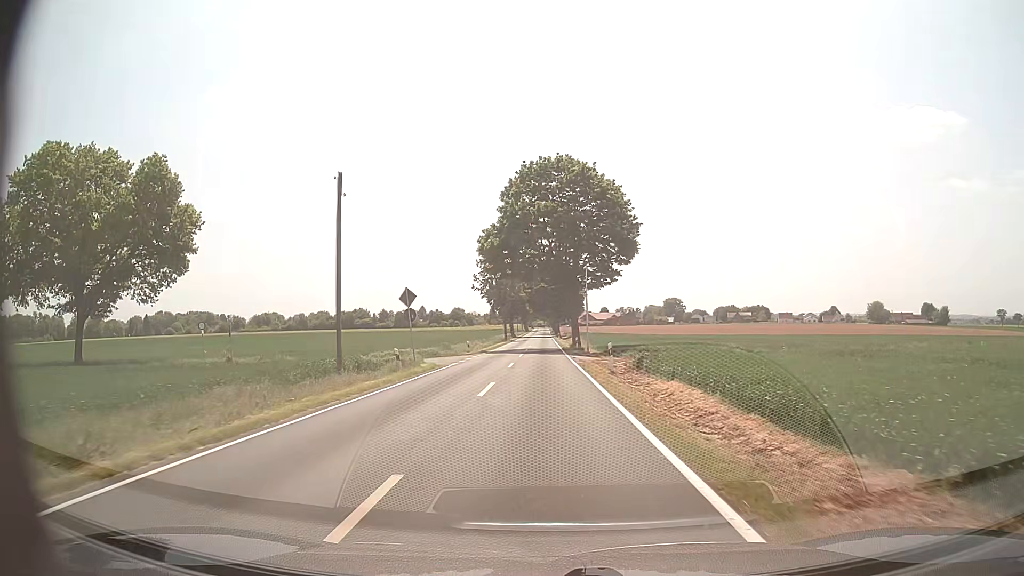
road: tertiary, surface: asphalt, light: Day
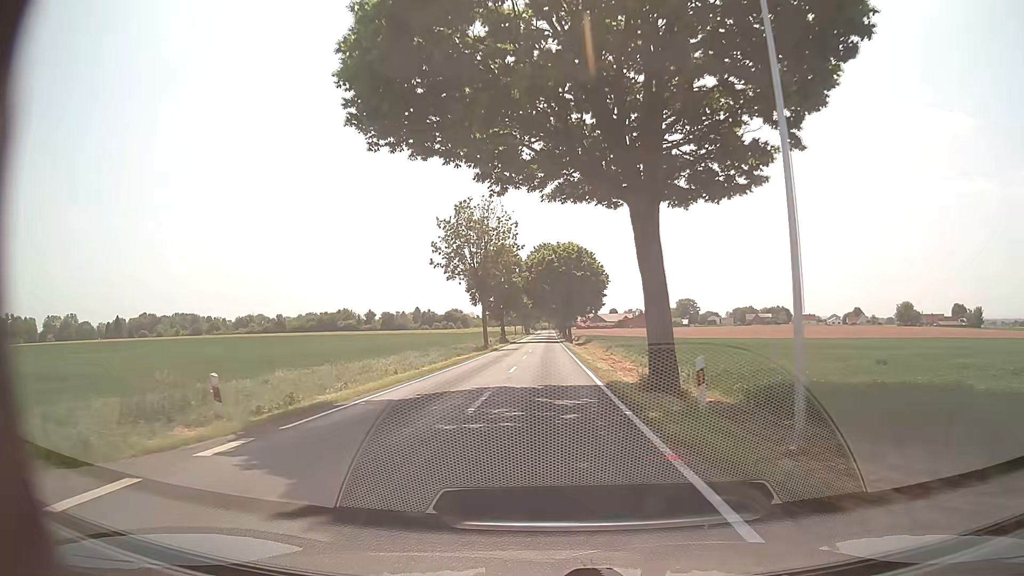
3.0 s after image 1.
(-0.3, +38.7) m; 0°
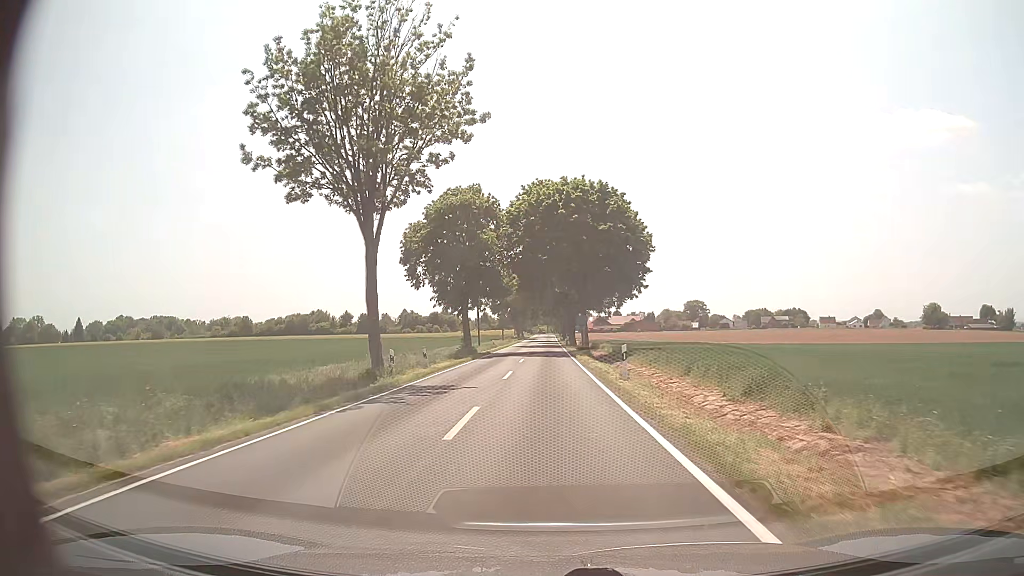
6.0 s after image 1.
(0.0, +38.7) m; 0°
(0, +10) (0, +20) (0, +30) (0, +40) (0, +50) (0, +60) (0, +70) (0, +80) (0, +90) (0, +100) m
